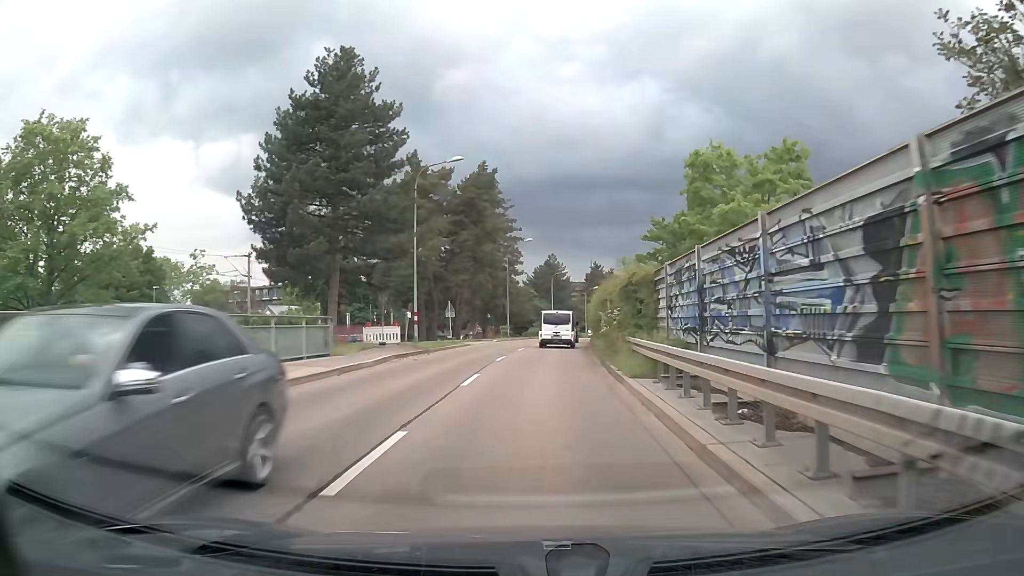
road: tertiary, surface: asphalt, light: Day
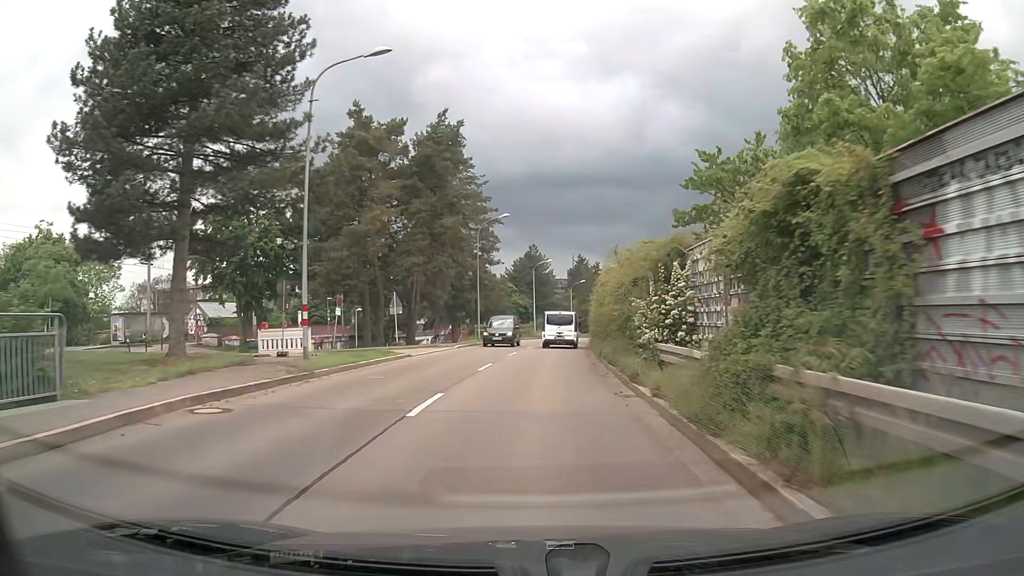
(+0.2, +13.7) m; +2°
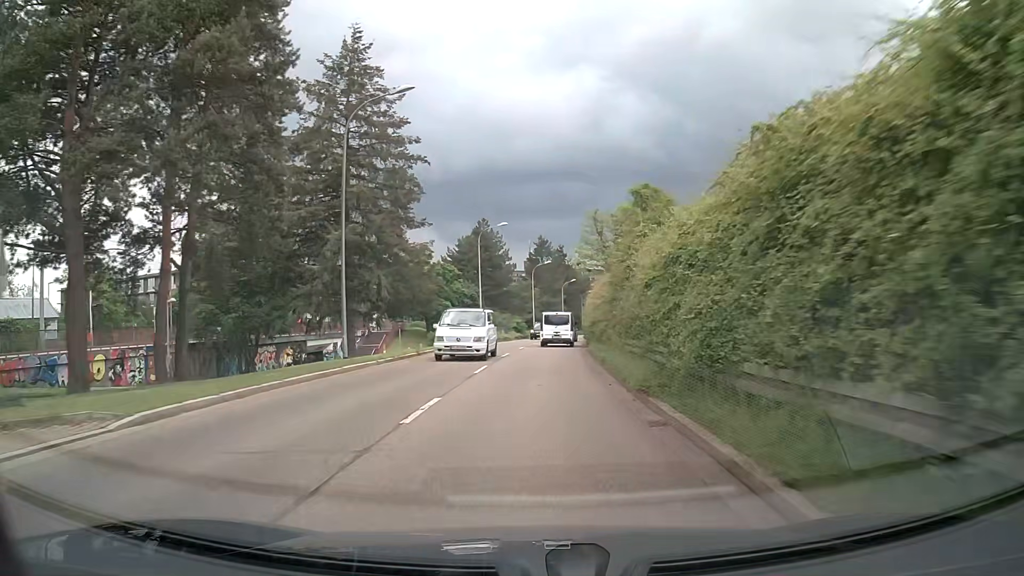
(+0.9, +27.3) m; +4°
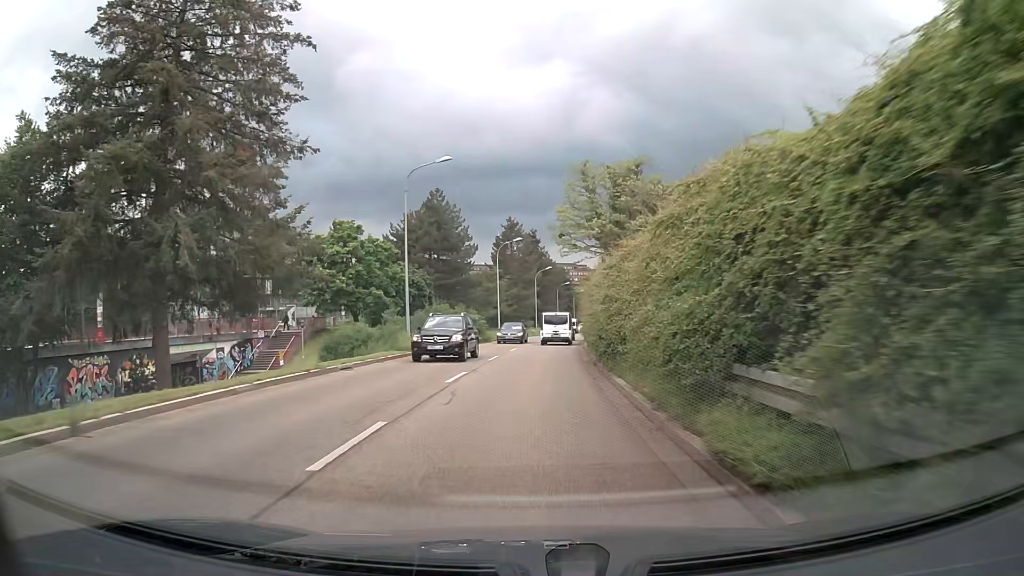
(+0.5, +20.8) m; +2°
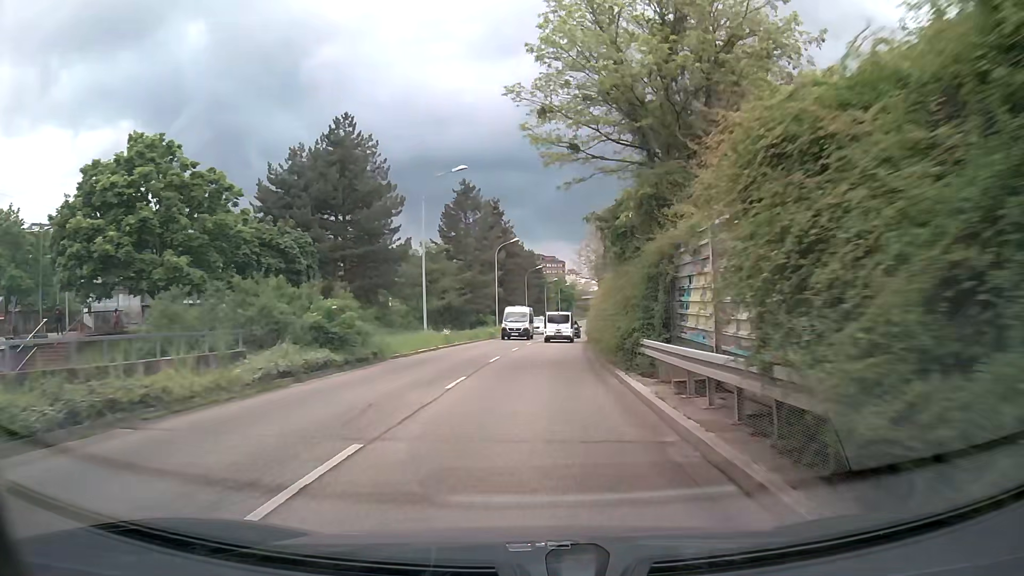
(+1.1, +28.5) m; +4°
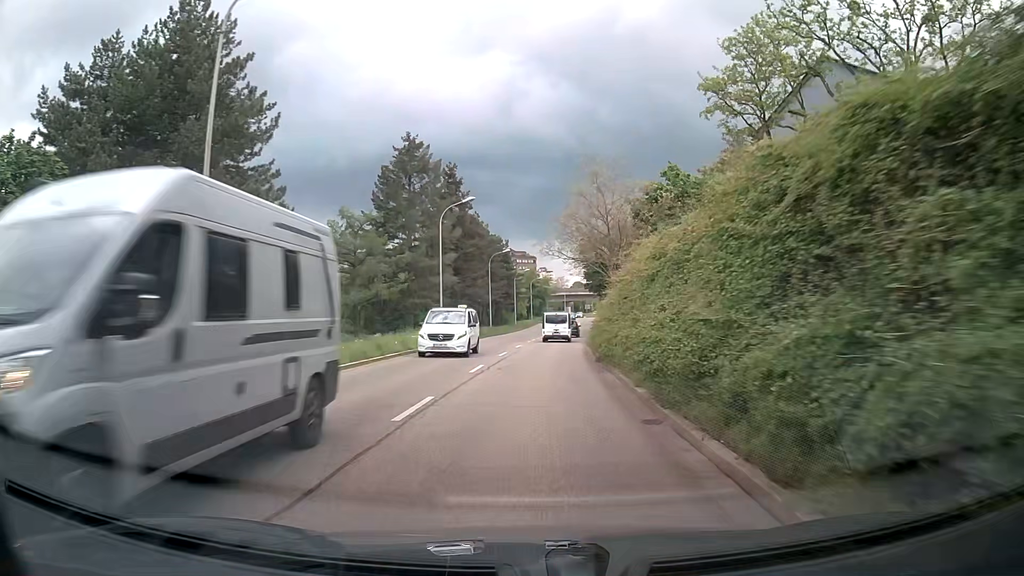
(+0.5, +22.0) m; +3°
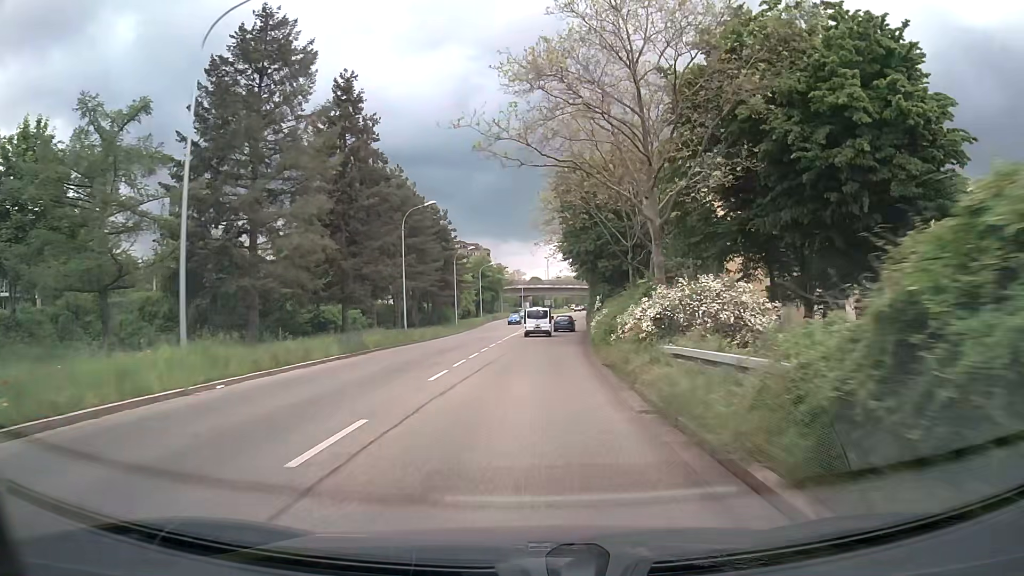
(+0.9, +29.9) m; +3°
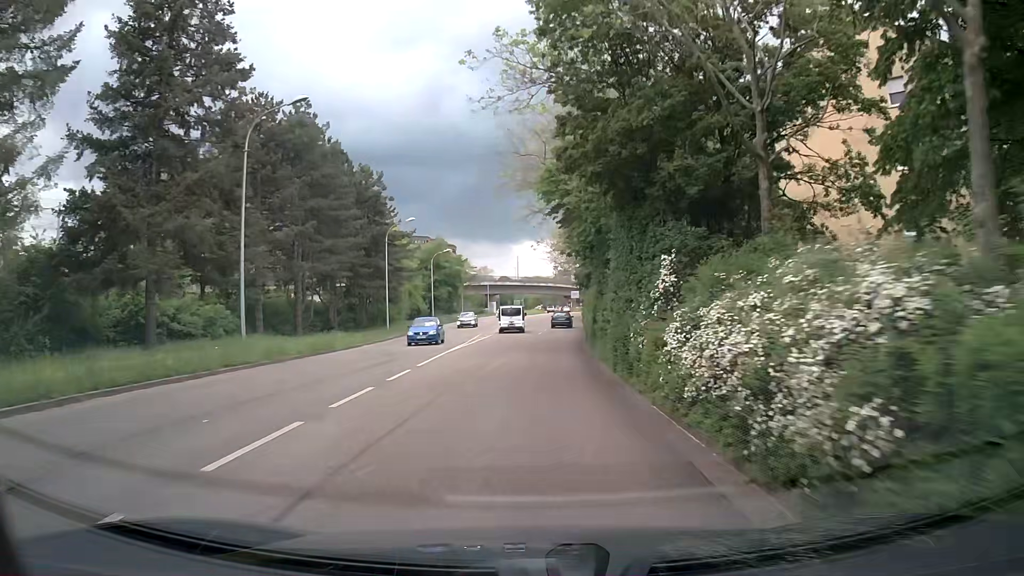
(+0.6, +22.7) m; +3°
(0, +10) (0, +20) (+1, +30) (+1, +40) (+2, +50) (+3, +60) (+4, +70) (+5, +80) (+6, +90) (+7, +100) m
